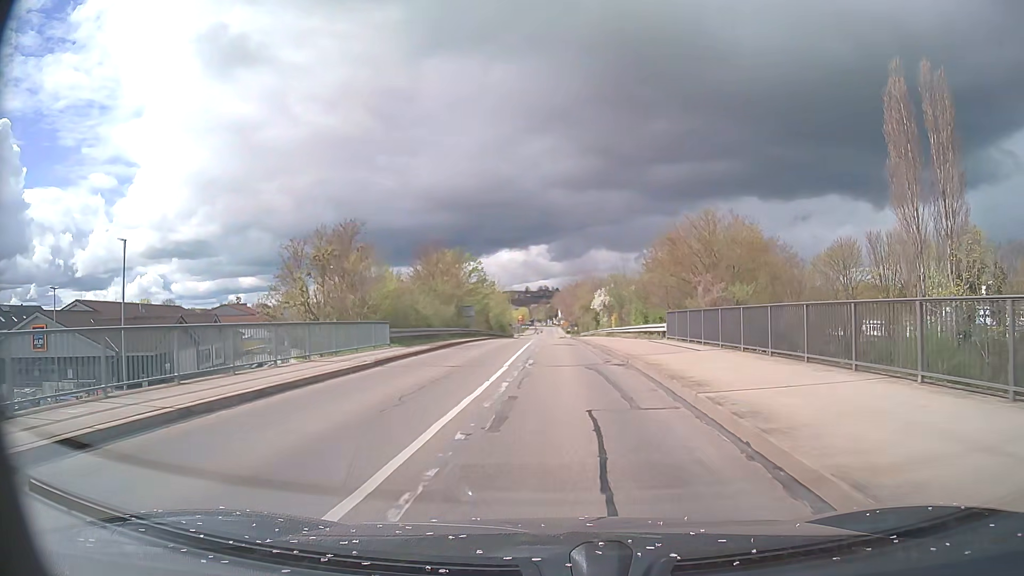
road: tertiary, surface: asphalt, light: Day
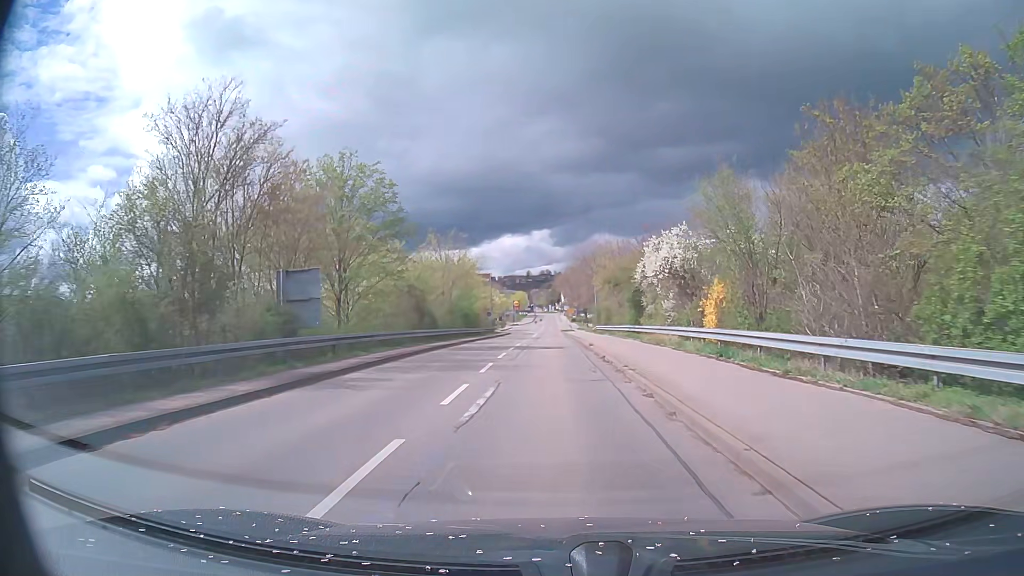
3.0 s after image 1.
(+0.2, +37.7) m; 0°
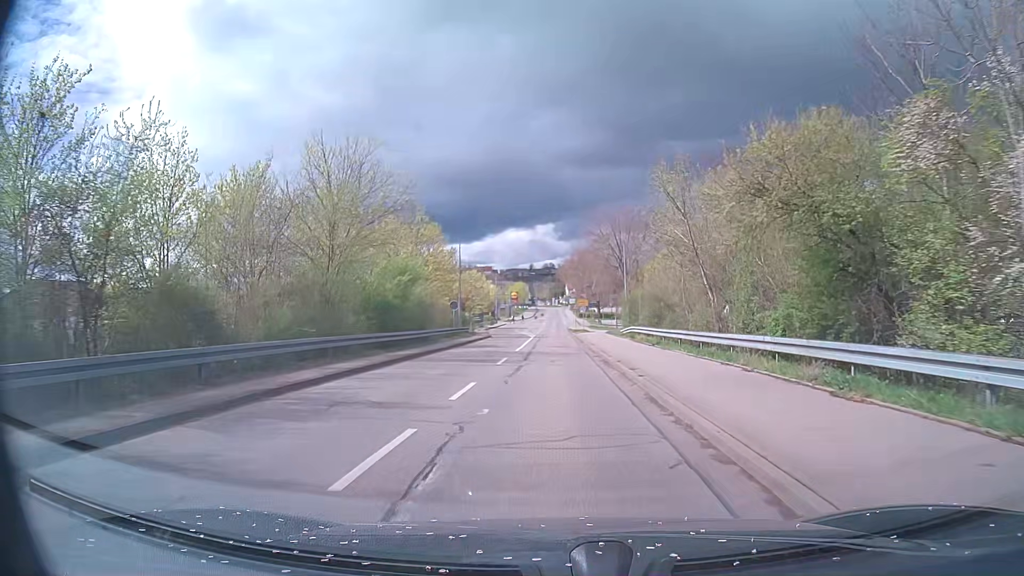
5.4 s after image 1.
(-0.1, +28.9) m; -1°
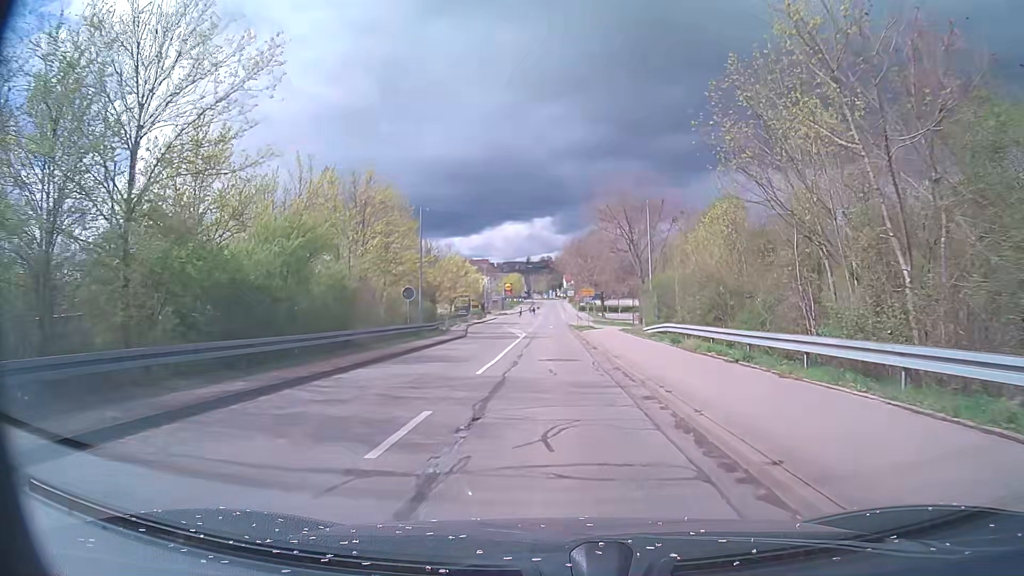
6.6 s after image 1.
(+0.1, +13.9) m; +1°
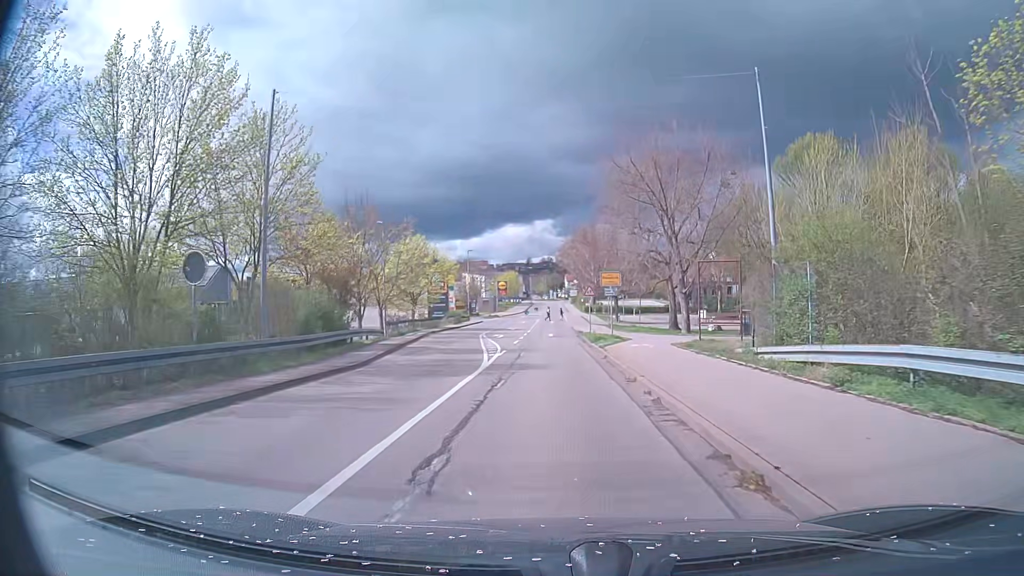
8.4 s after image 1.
(0.0, +20.3) m; 0°
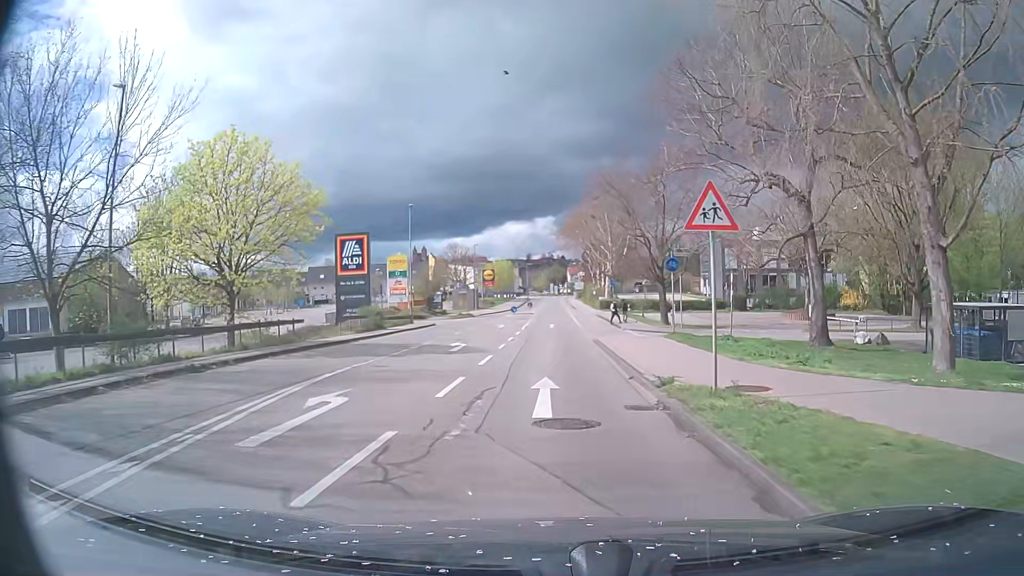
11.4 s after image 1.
(-0.1, +32.3) m; 0°
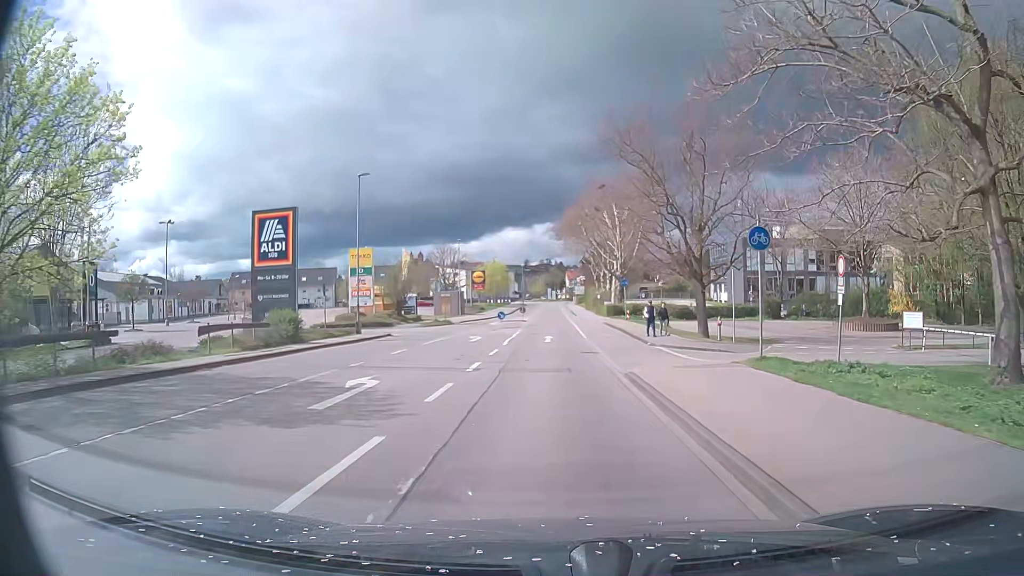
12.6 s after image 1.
(0.0, +12.4) m; 0°
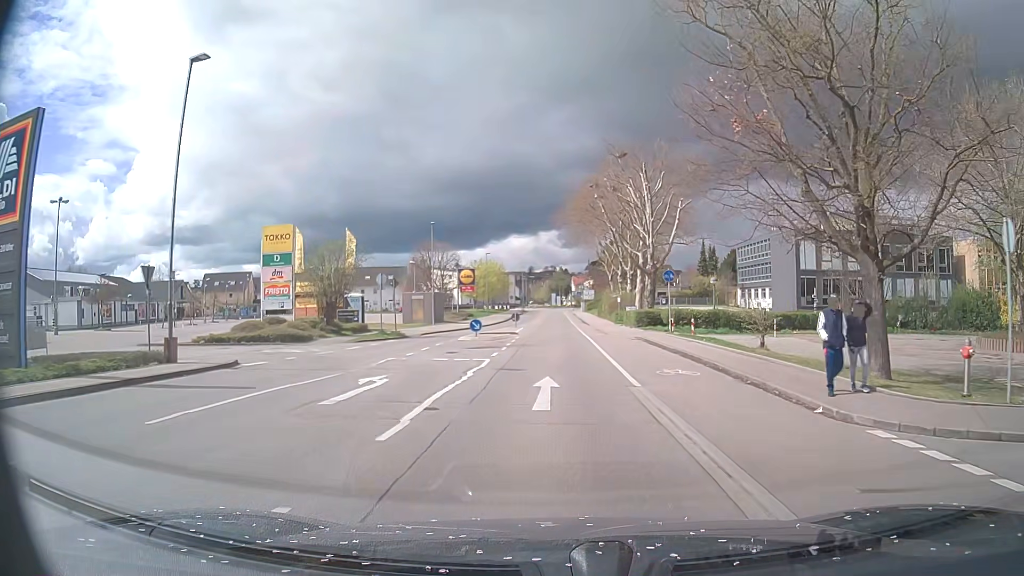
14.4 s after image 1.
(-0.2, +18.3) m; -1°
(0, +10) (0, +20) (0, +30) (0, +40) (+1, +50) (+1, +60) (+1, +70) (+1, +80) (+1, +90) (+1, +100) m
